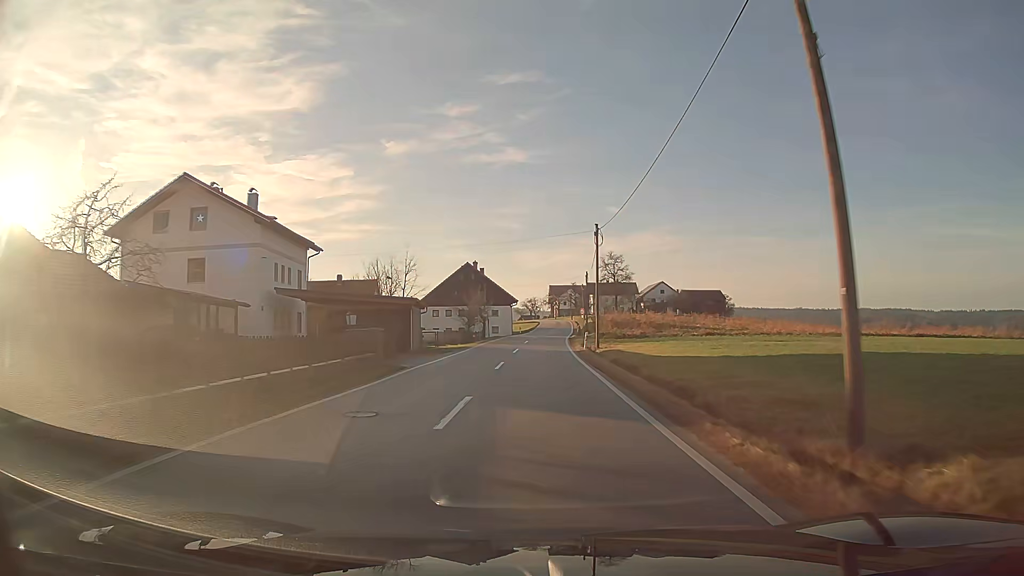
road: tertiary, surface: asphalt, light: Day
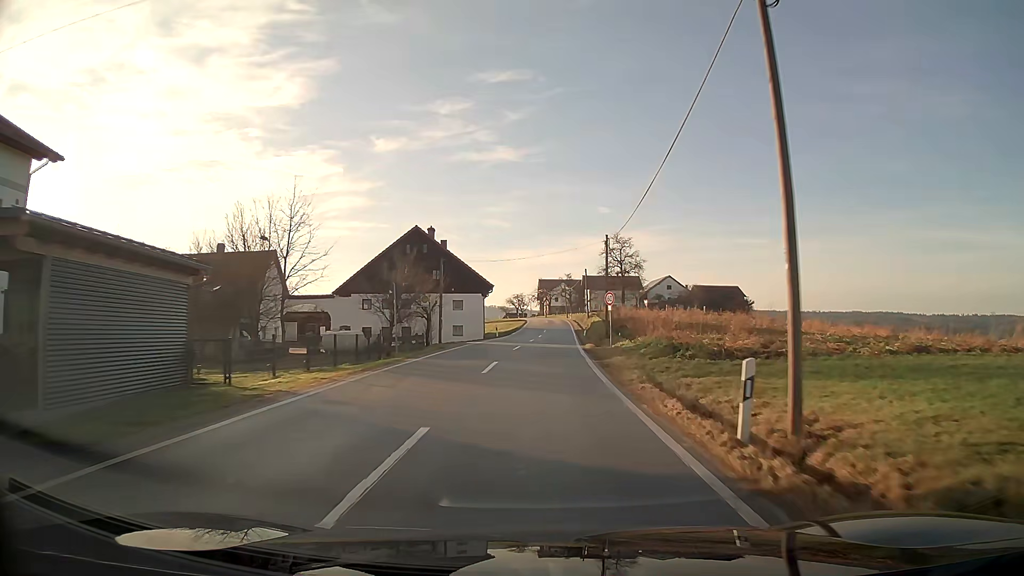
(+0.3, +28.5) m; +1°
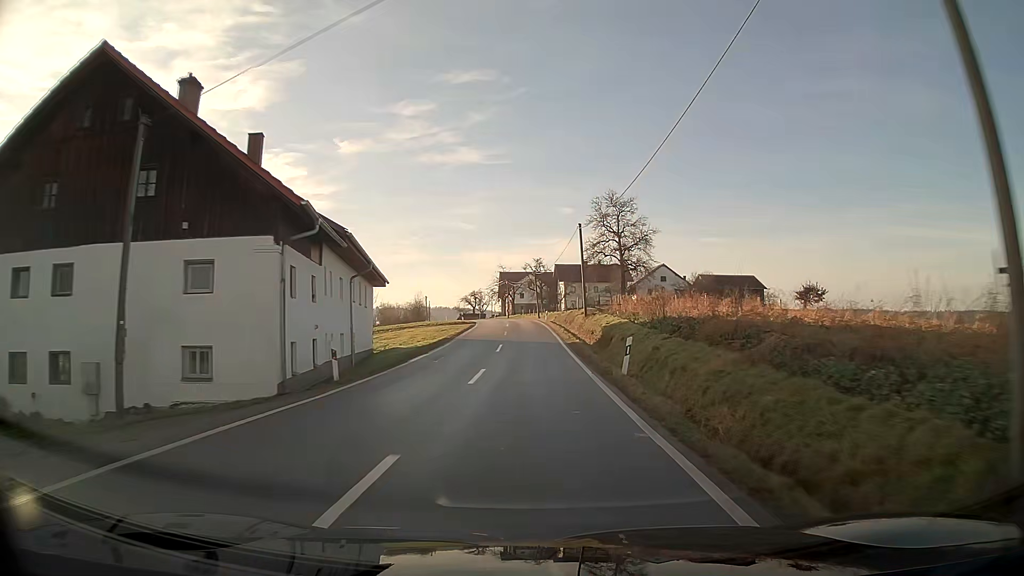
(+1.0, +37.6) m; +3°
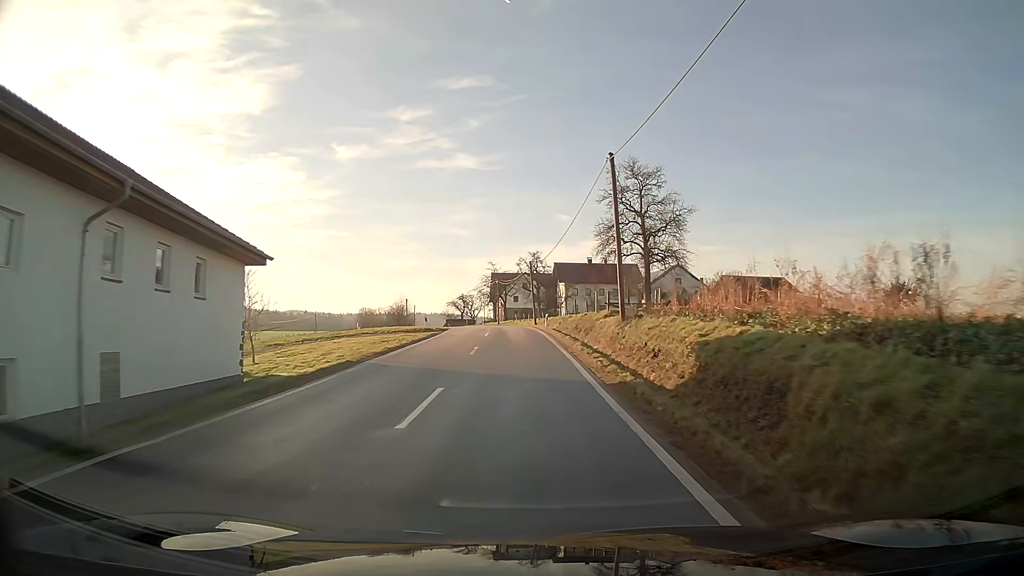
(0.0, +18.7) m; 0°
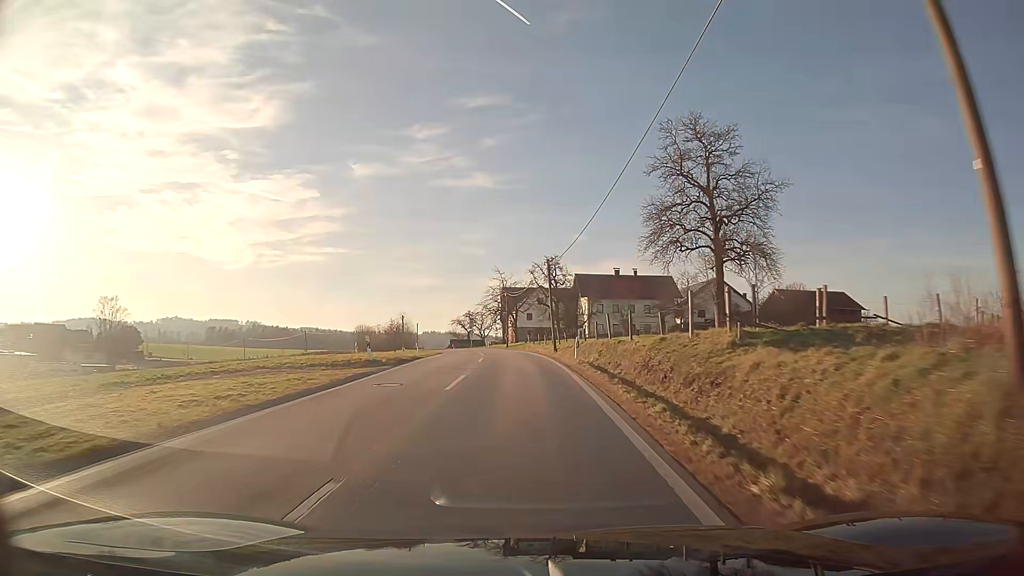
(-0.2, +18.3) m; -1°
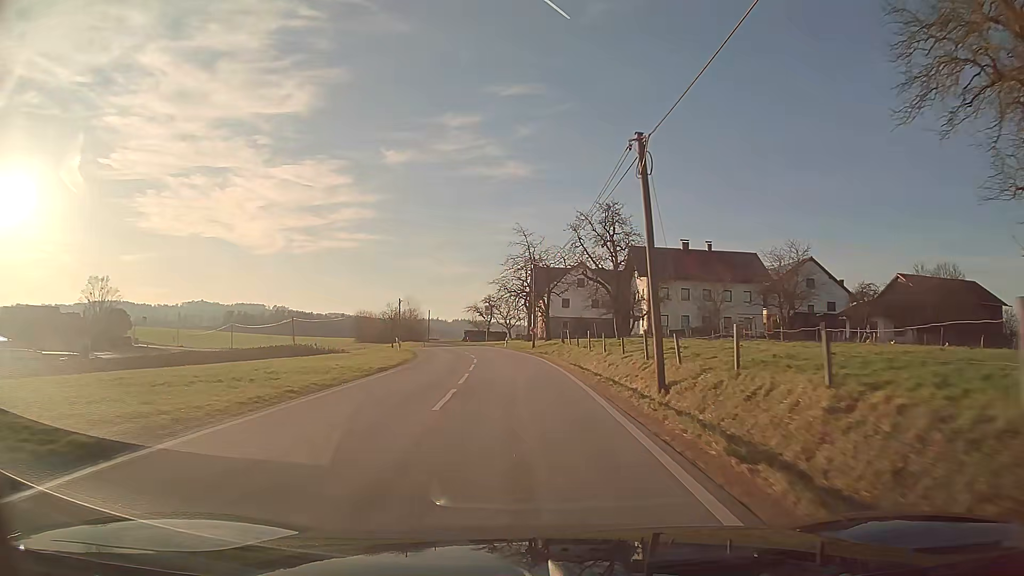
(-0.6, +26.7) m; -3°
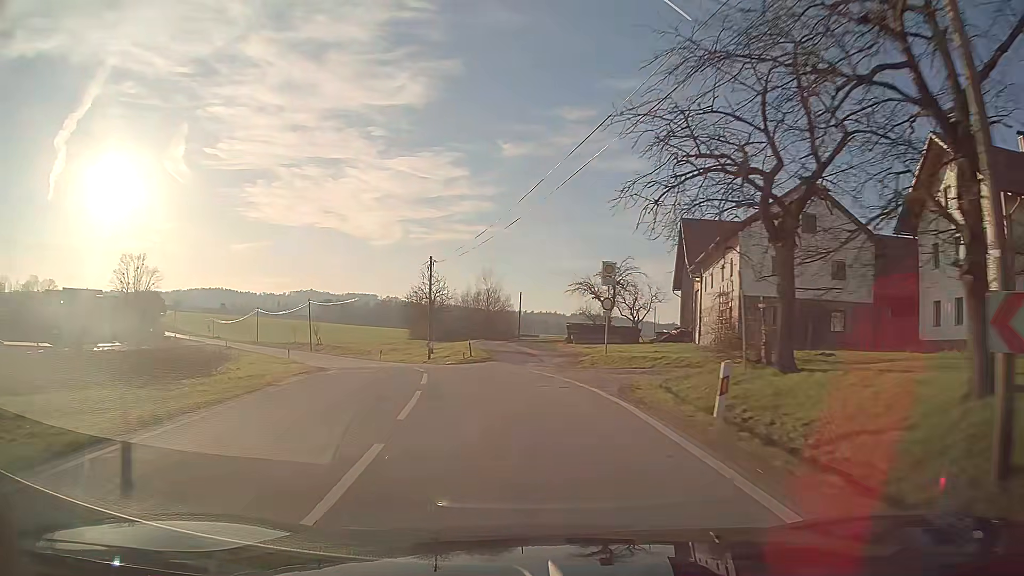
(-3.4, +44.2) m; -11°
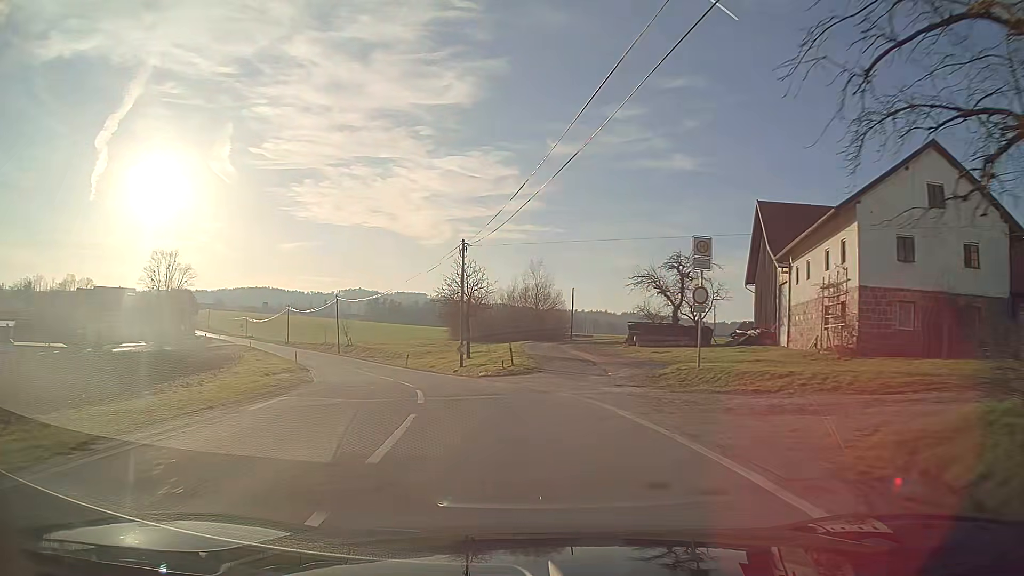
(-0.3, +8.8) m; -5°
